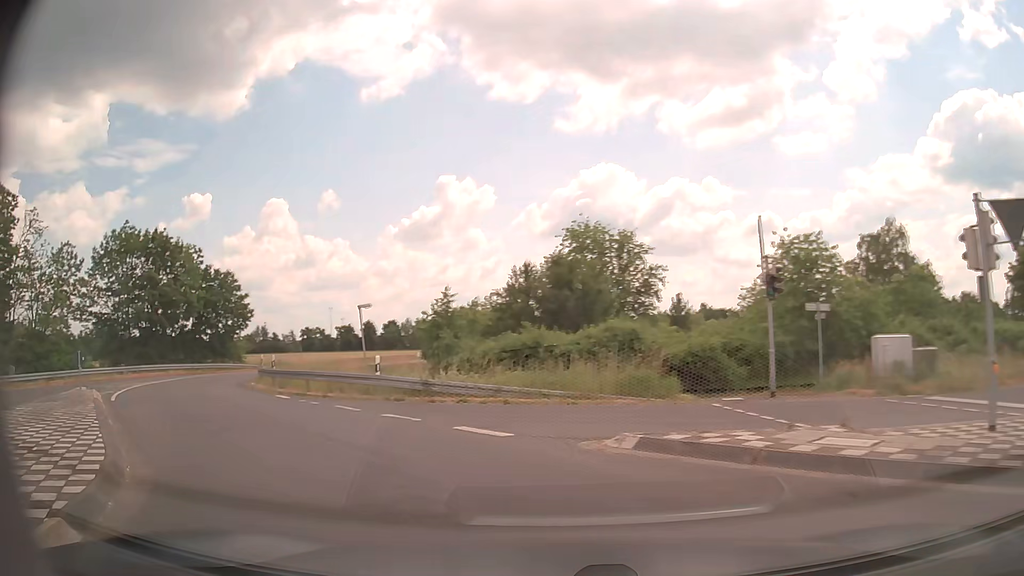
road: tertiary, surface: asphalt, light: Day
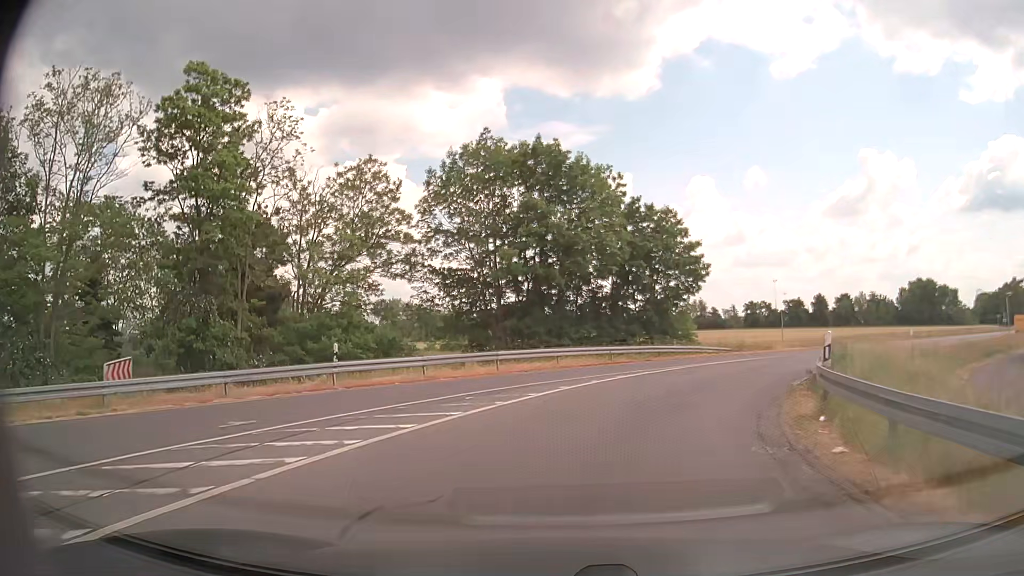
(-11.2, +21.5) m; -37°
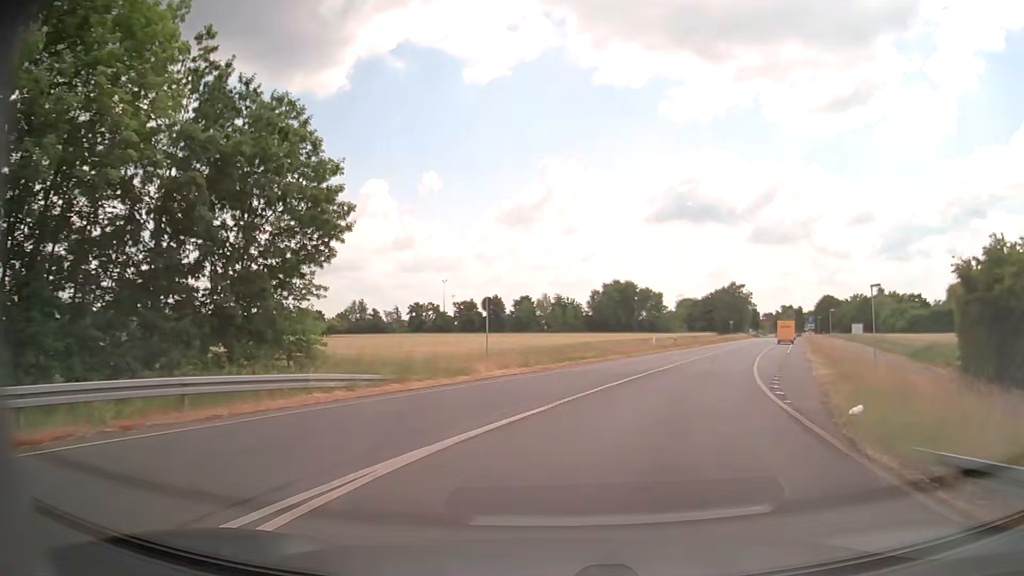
(+5.4, +23.1) m; +28°
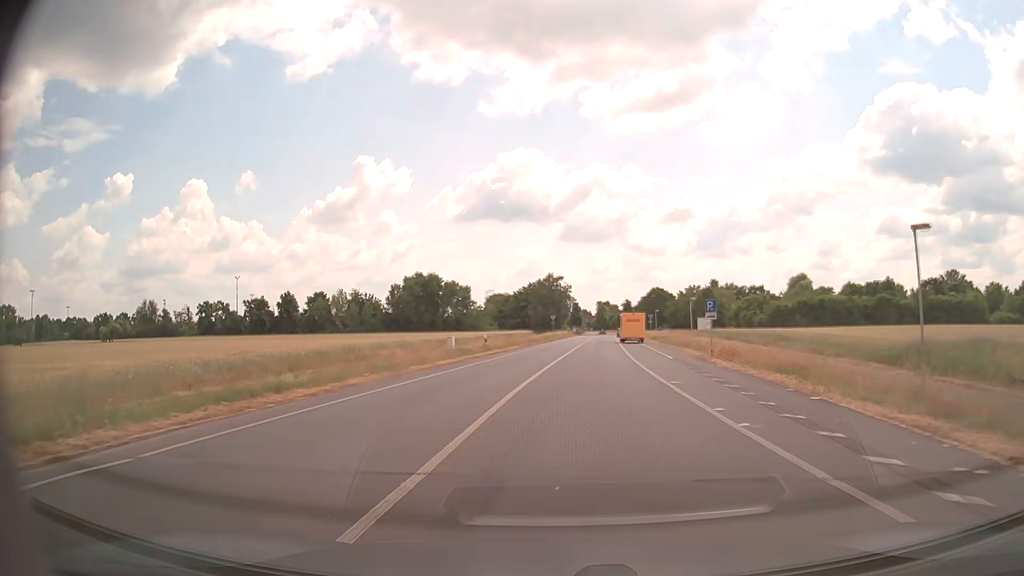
(+3.1, +19.9) m; +17°
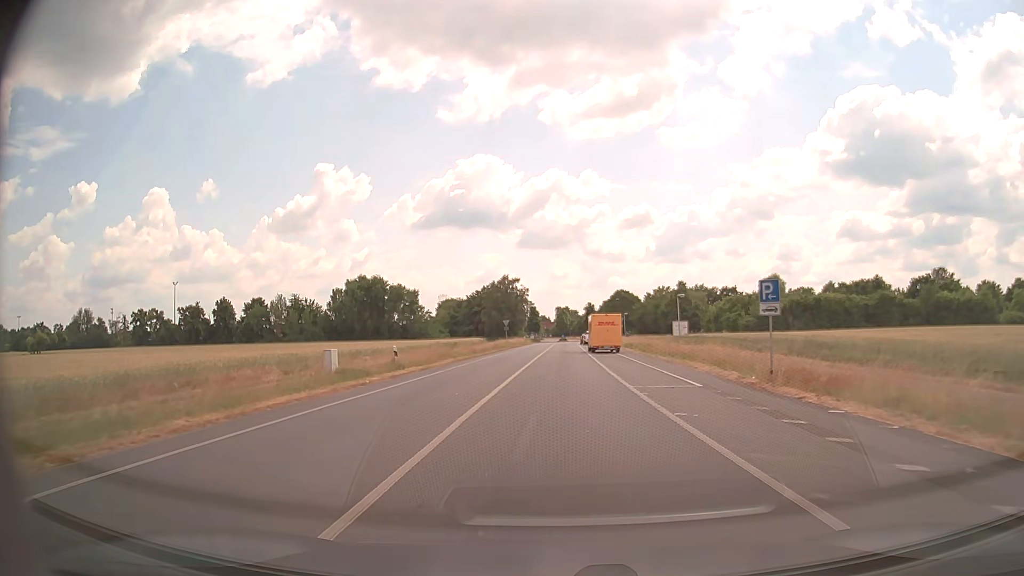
(+0.5, +14.5) m; +3°
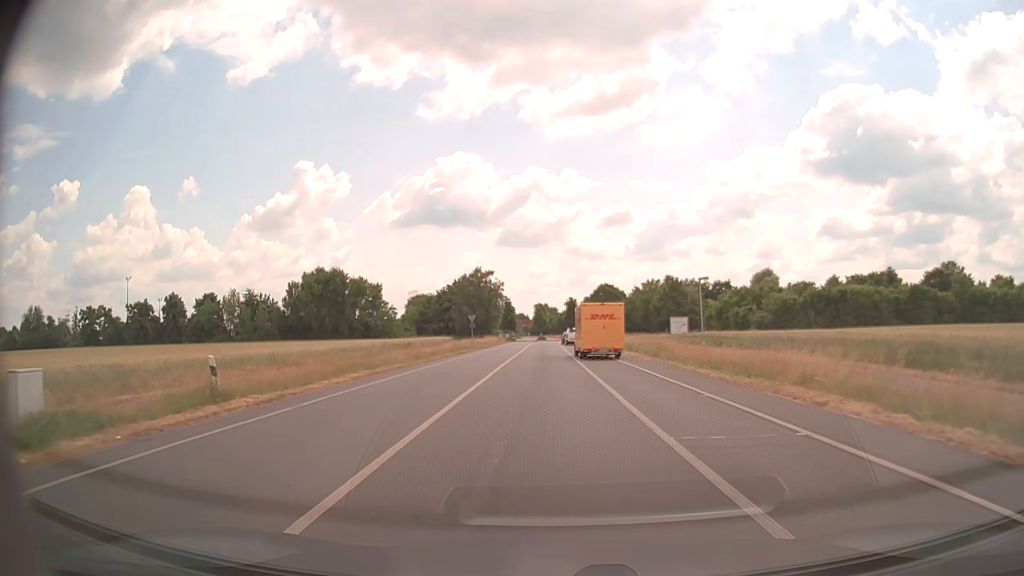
(+0.2, +14.7) m; +2°
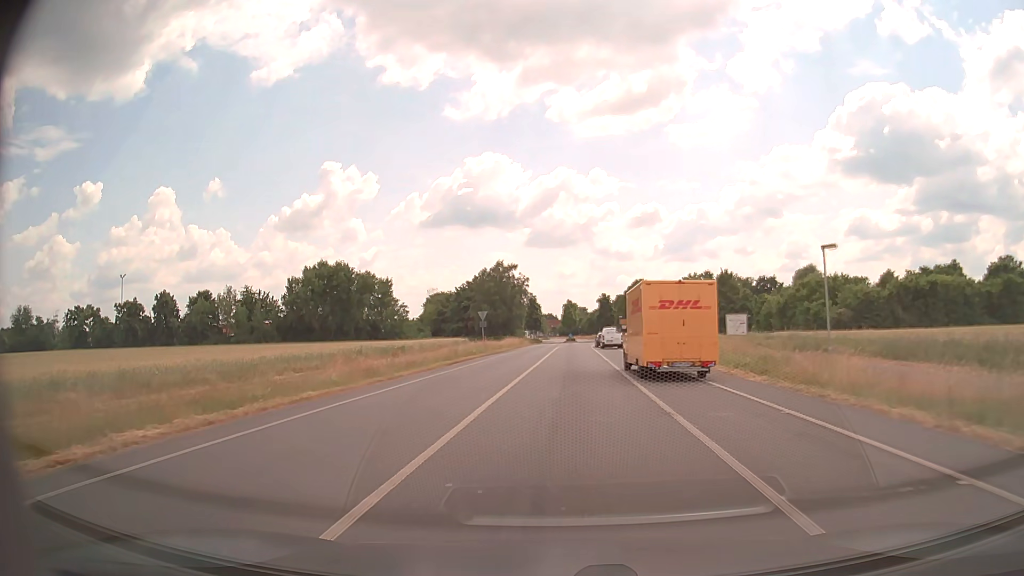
(-0.2, +14.5) m; -2°
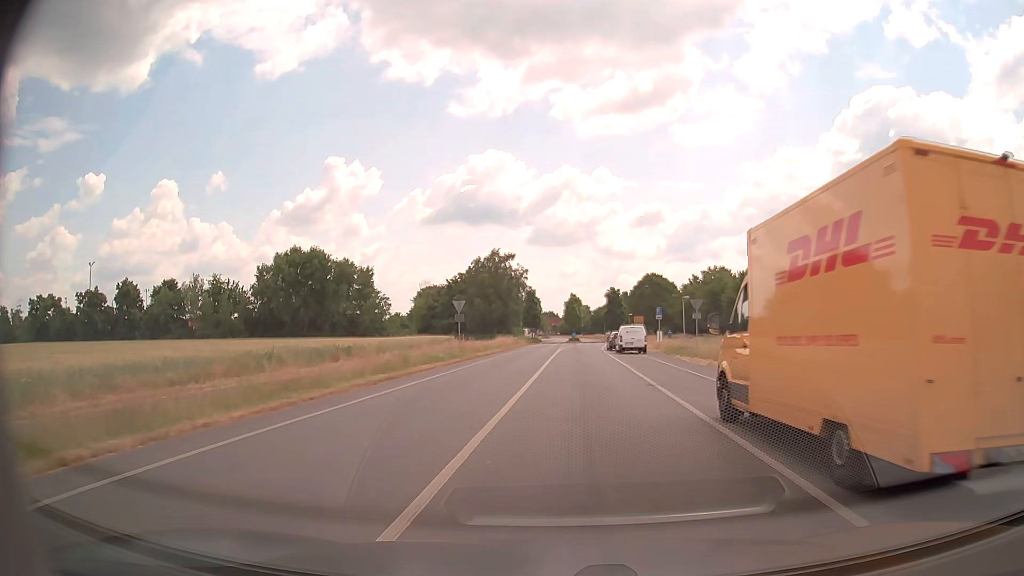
(-0.1, +14.3) m; 0°
(0, +10) (0, +20) (+1, +30) (+1, +40) (+2, +50) (+2, +60) (+4, +70) (+5, +80) (+6, +90) (+6, +100) m
